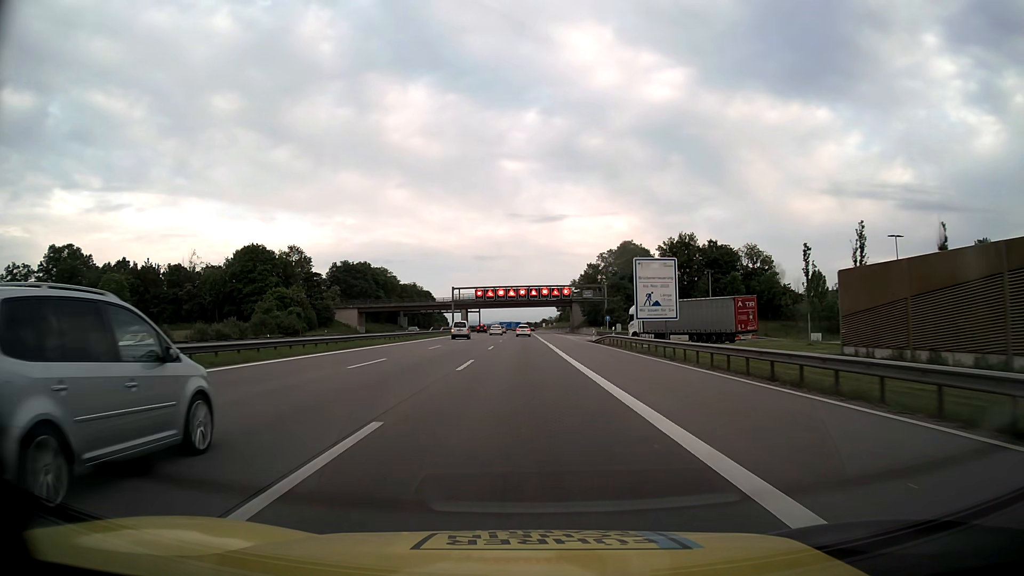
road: motorway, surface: asphalt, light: Day
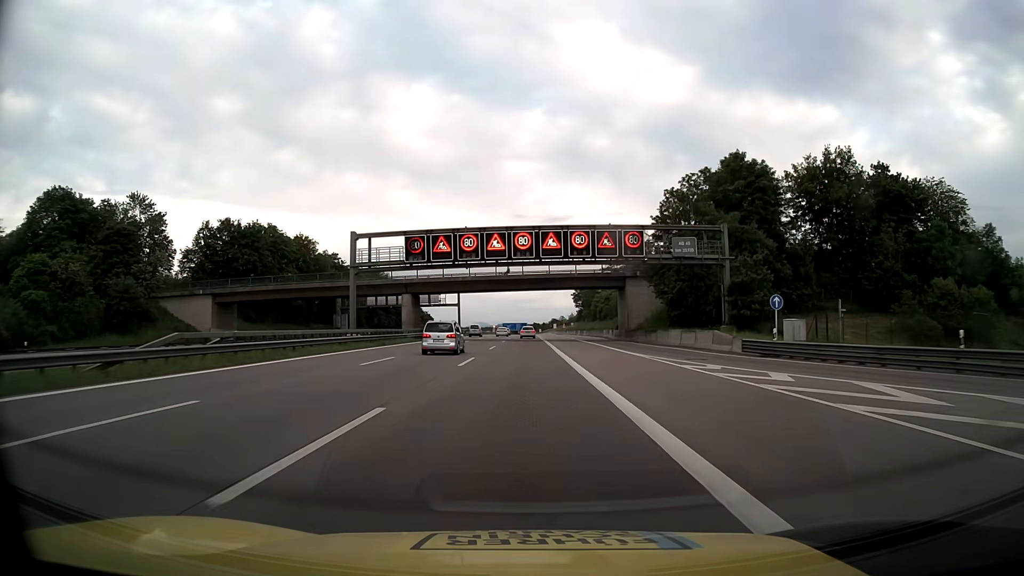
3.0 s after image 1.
(-0.1, +70.4) m; 0°
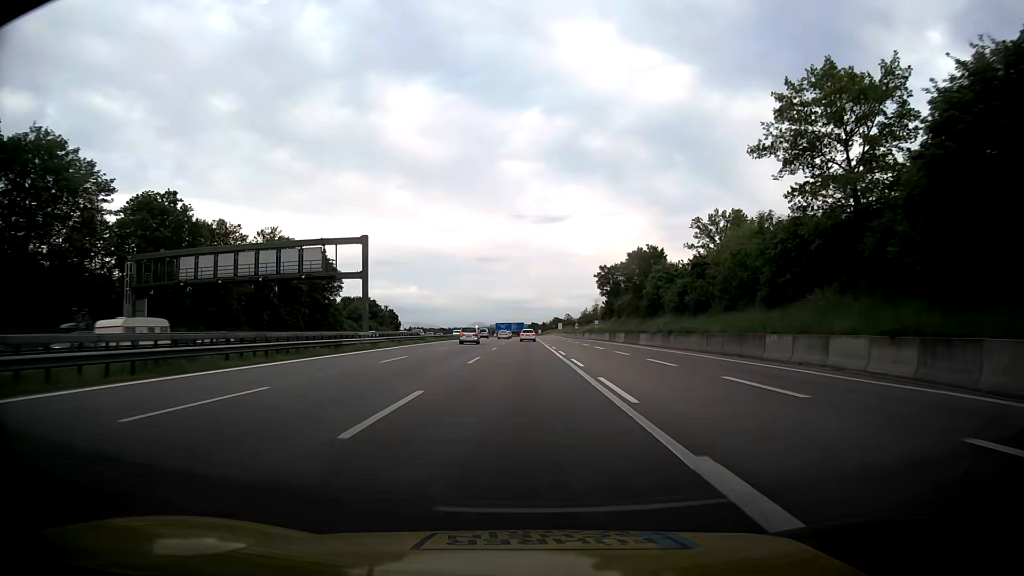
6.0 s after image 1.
(-0.1, +69.1) m; 0°
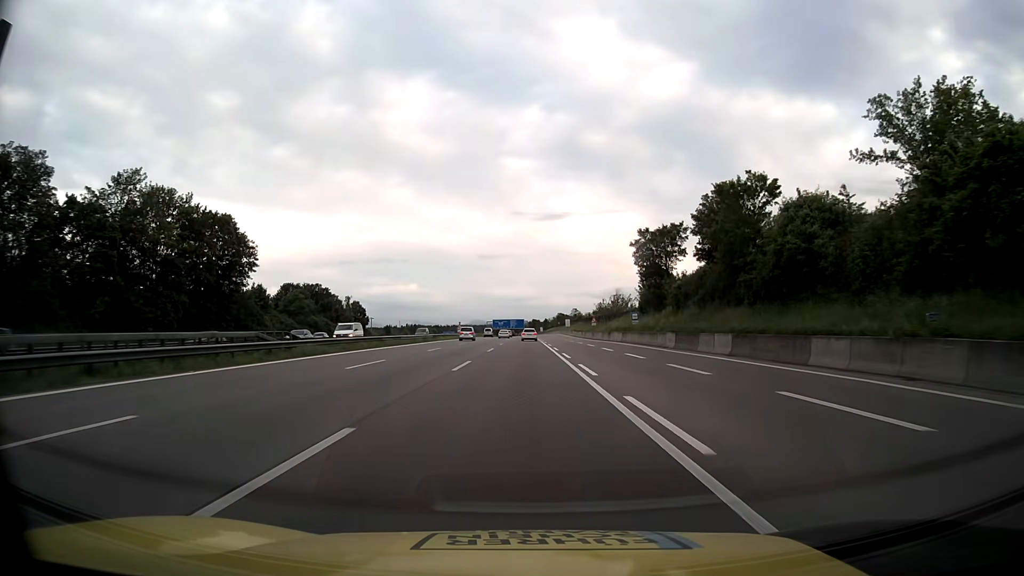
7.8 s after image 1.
(0.0, +40.9) m; 0°
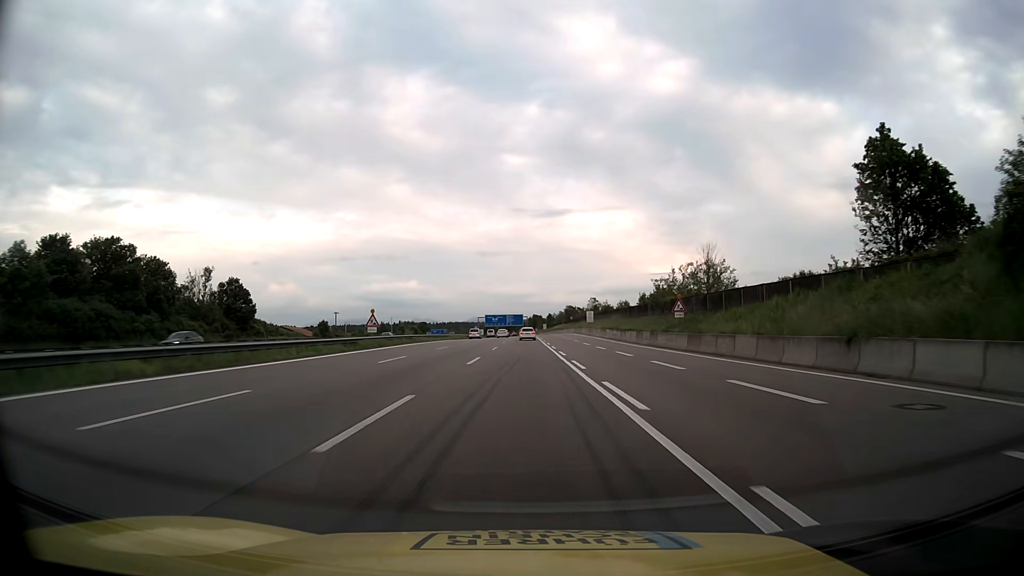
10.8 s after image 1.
(-0.1, +67.9) m; 0°
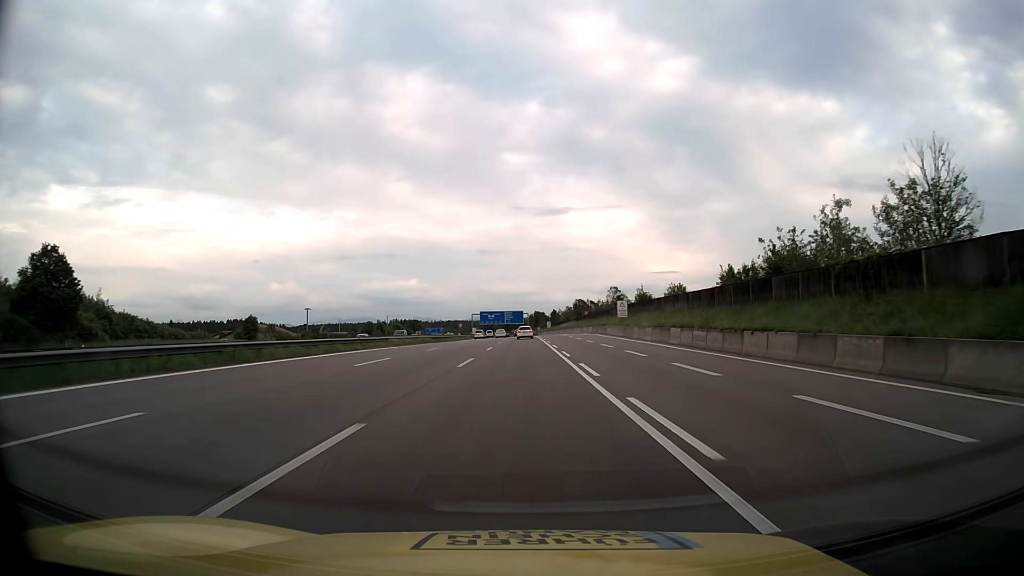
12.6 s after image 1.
(0.0, +40.8) m; 0°
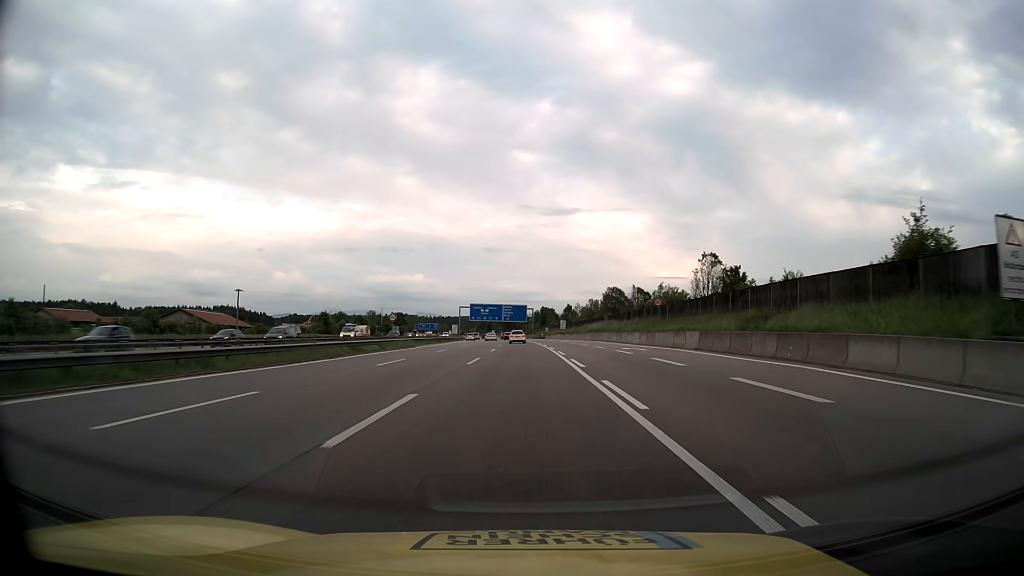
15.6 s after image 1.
(-0.2, +67.9) m; 0°
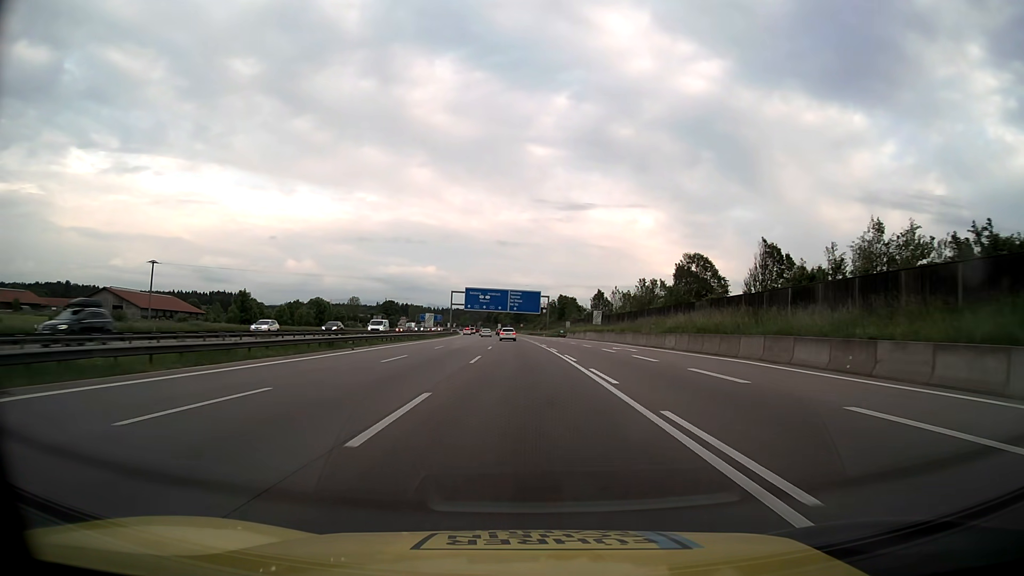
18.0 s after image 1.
(-0.3, +54.3) m; -1°
(0, +10) (0, +20) (0, +30) (0, +40) (-1, +50) (-1, +60) (-1, +70) (-2, +80) (-2, +90) (-3, +100) m
